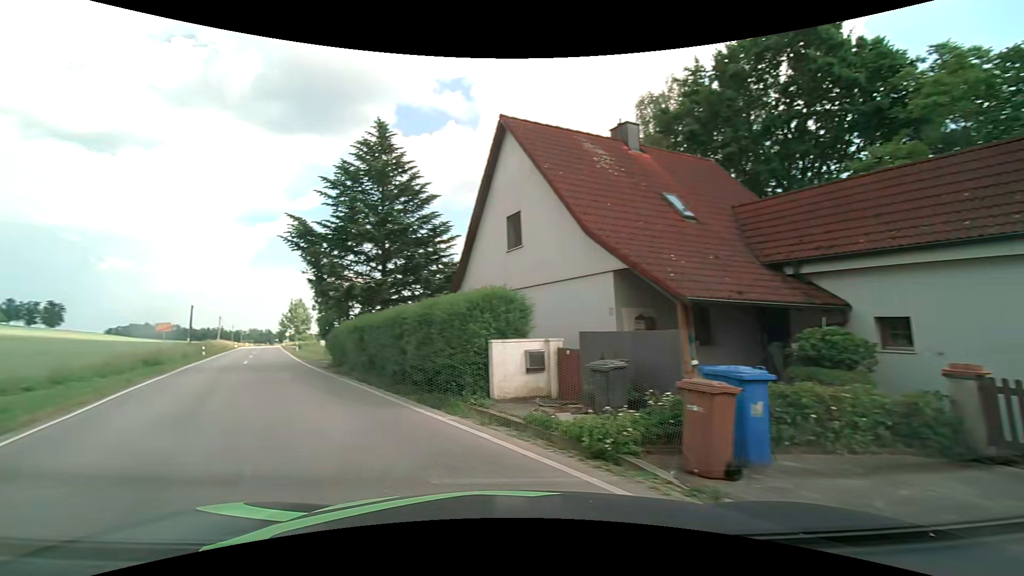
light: Day
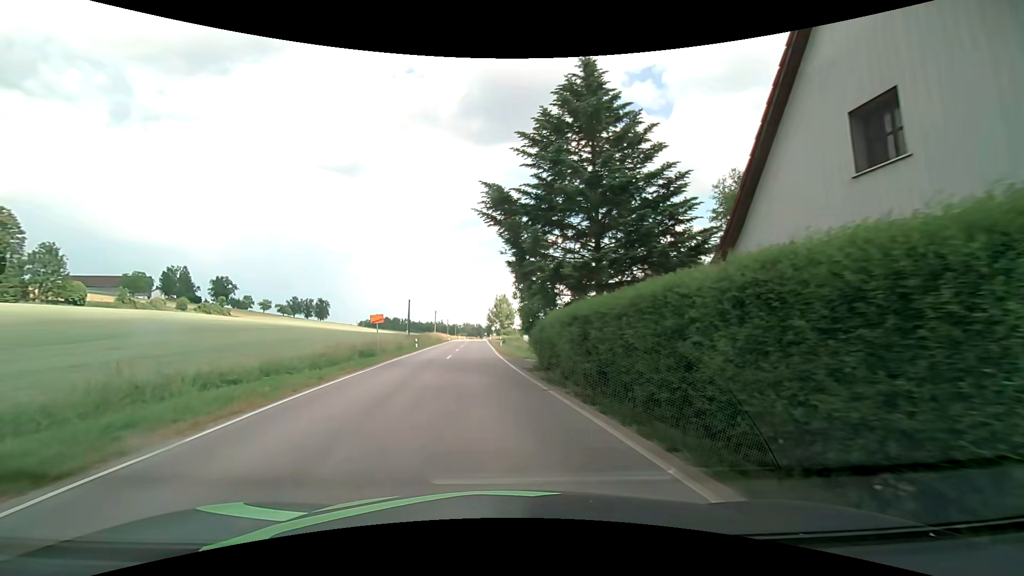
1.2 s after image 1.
(-1.5, +6.4) m; -22°
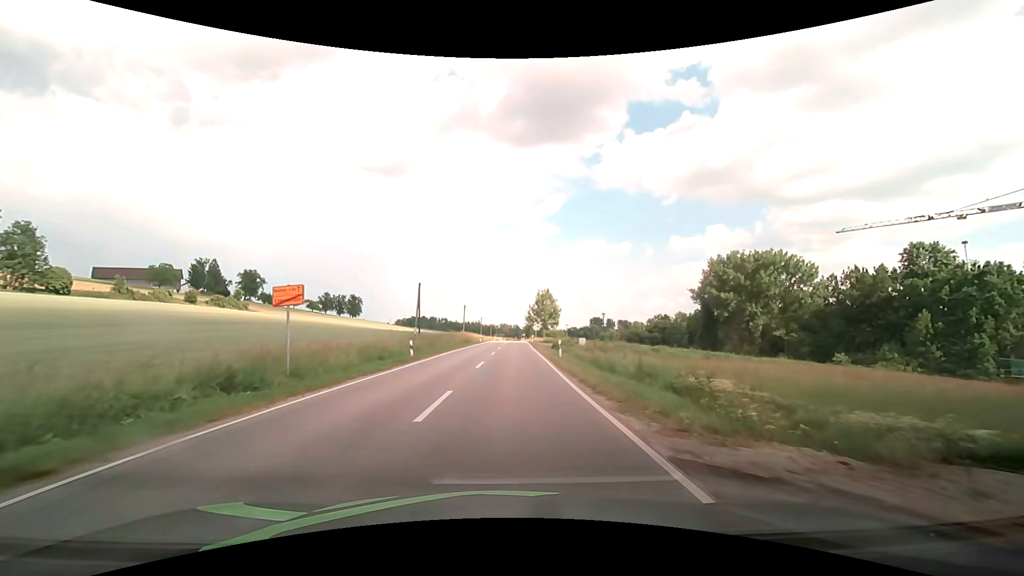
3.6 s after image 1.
(-1.4, +21.3) m; -4°
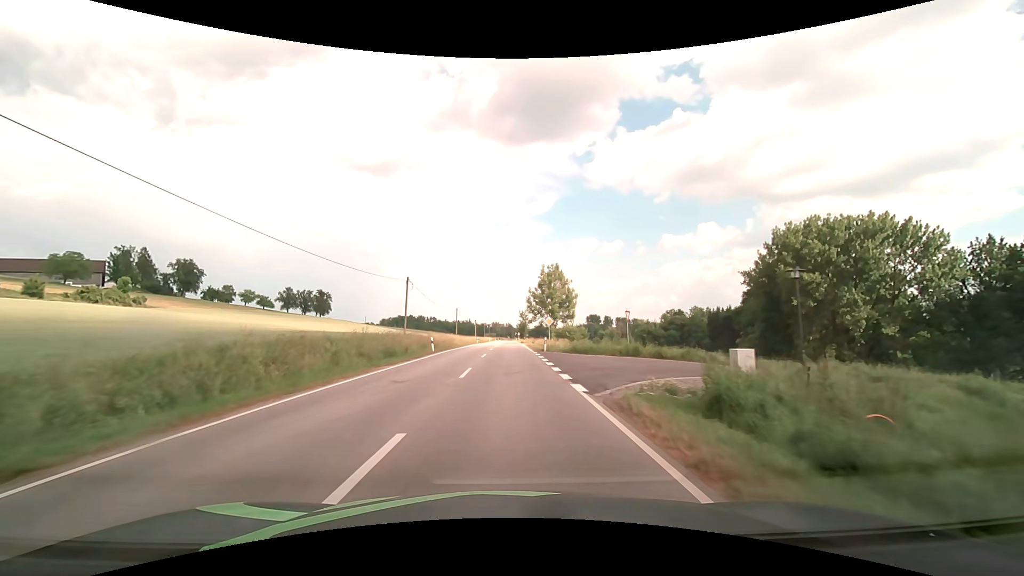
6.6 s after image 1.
(+0.5, +42.0) m; +1°
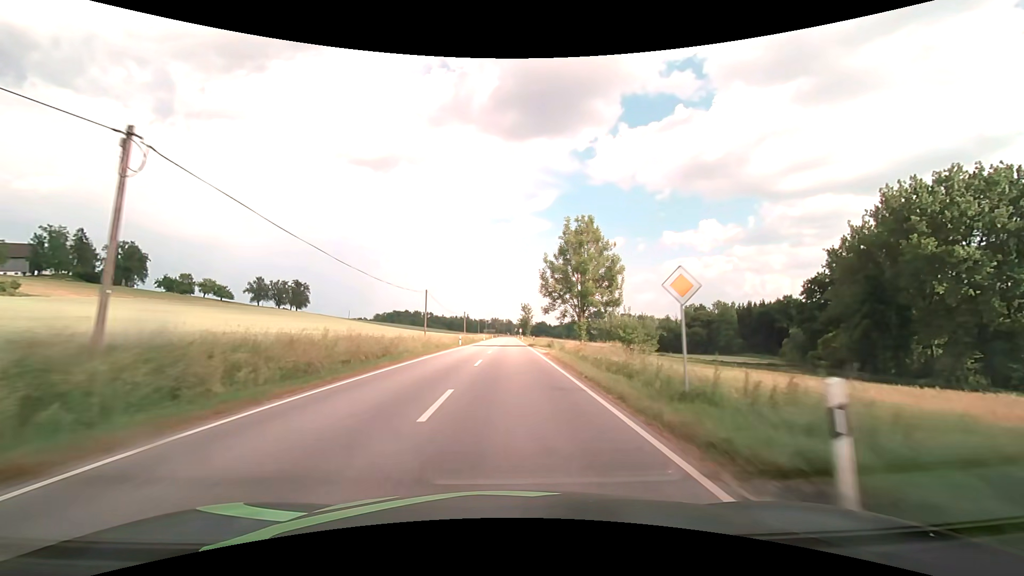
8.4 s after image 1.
(-0.1, +31.6) m; 0°
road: secondary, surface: asphalt
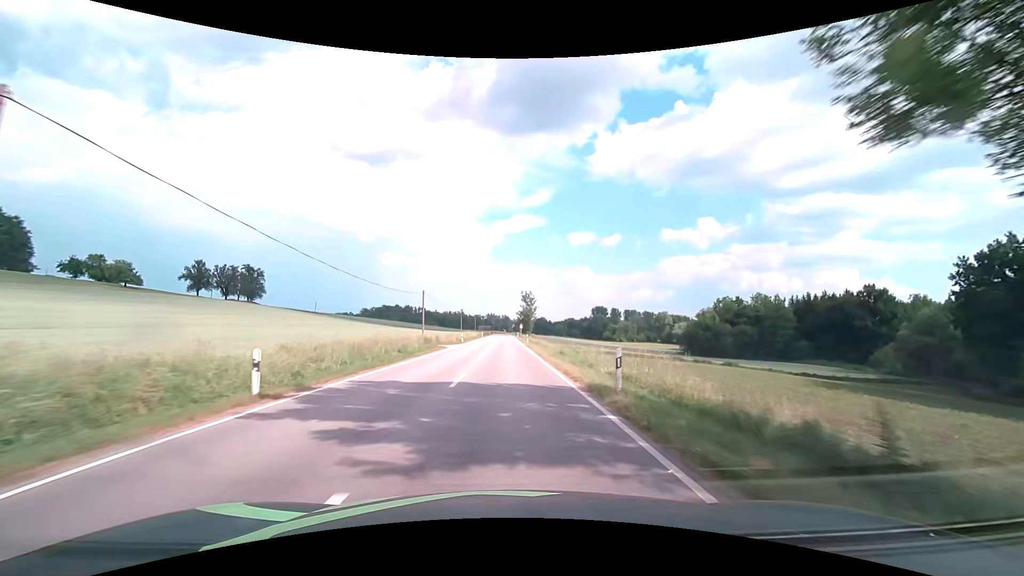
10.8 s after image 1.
(+0.3, +43.2) m; 0°
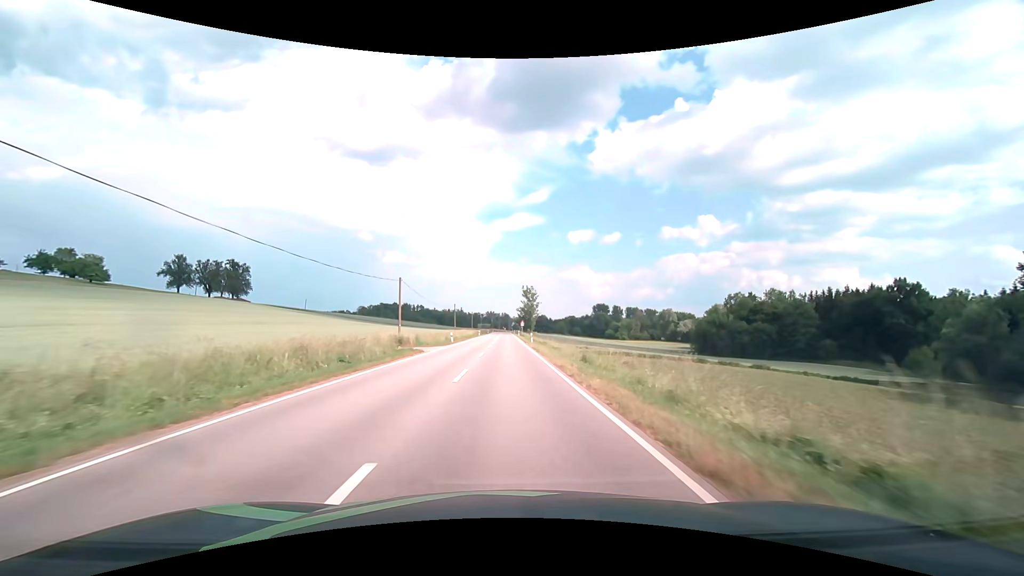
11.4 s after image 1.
(0.0, +11.2) m; 0°
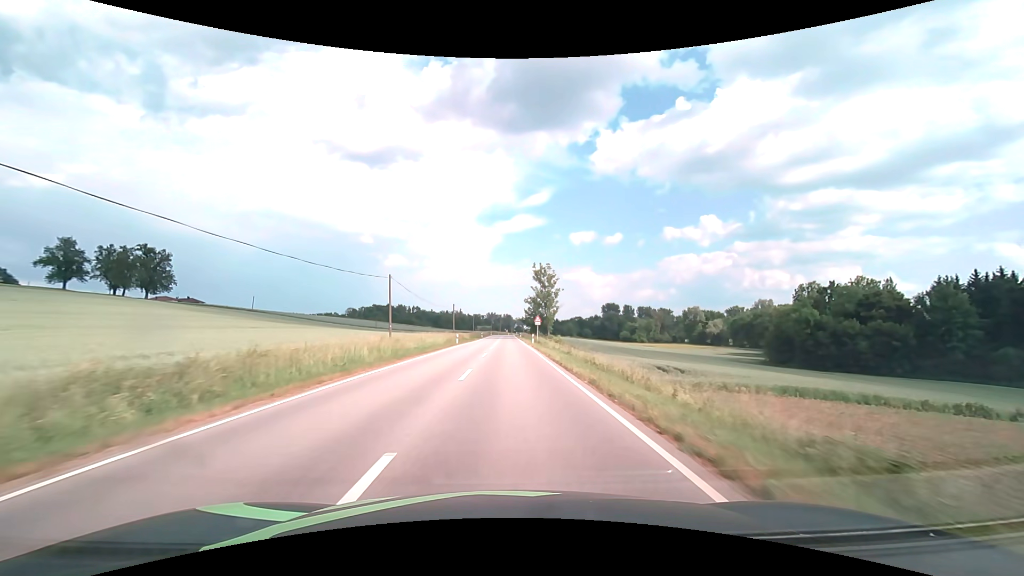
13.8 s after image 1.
(-0.2, +48.0) m; 0°
(0, +10) (0, +20) (0, +30) (0, +40) (0, +50) (0, +60) (0, +70) (0, +80) (0, +90) (0, +100) m
